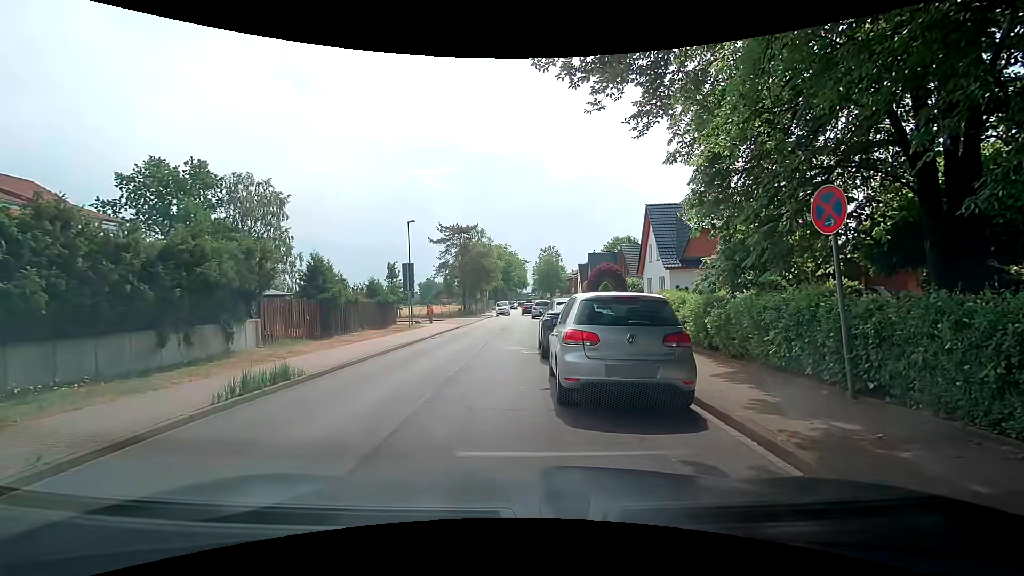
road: unclassified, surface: asphalt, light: Day
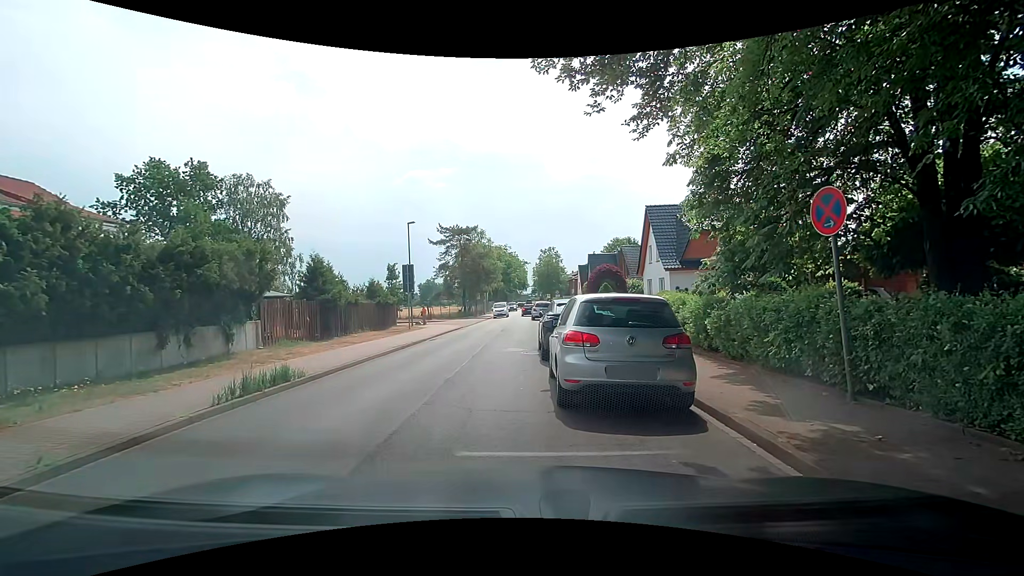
(0.0, +0.1) m; 0°
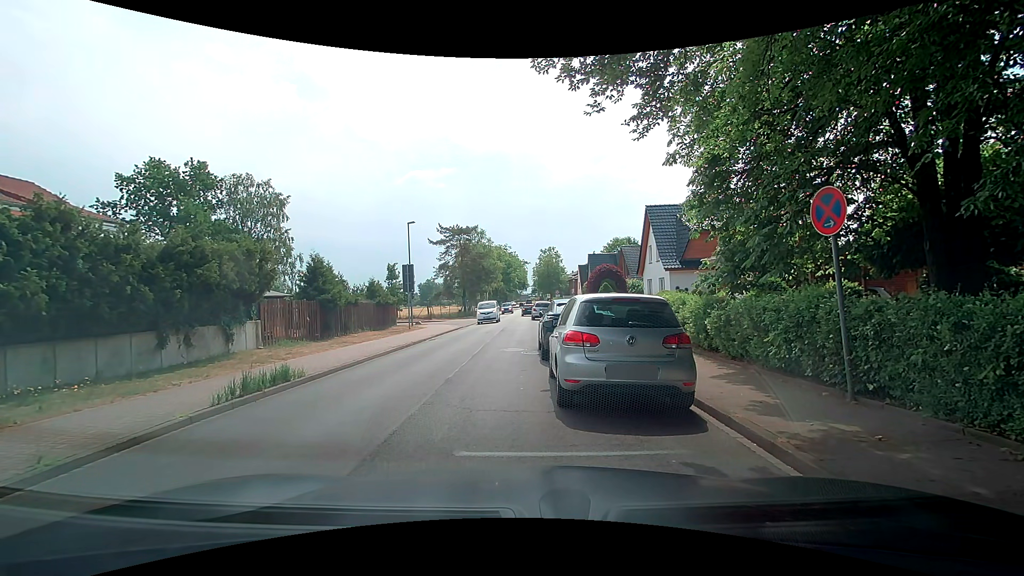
(0.0, +0.1) m; 0°
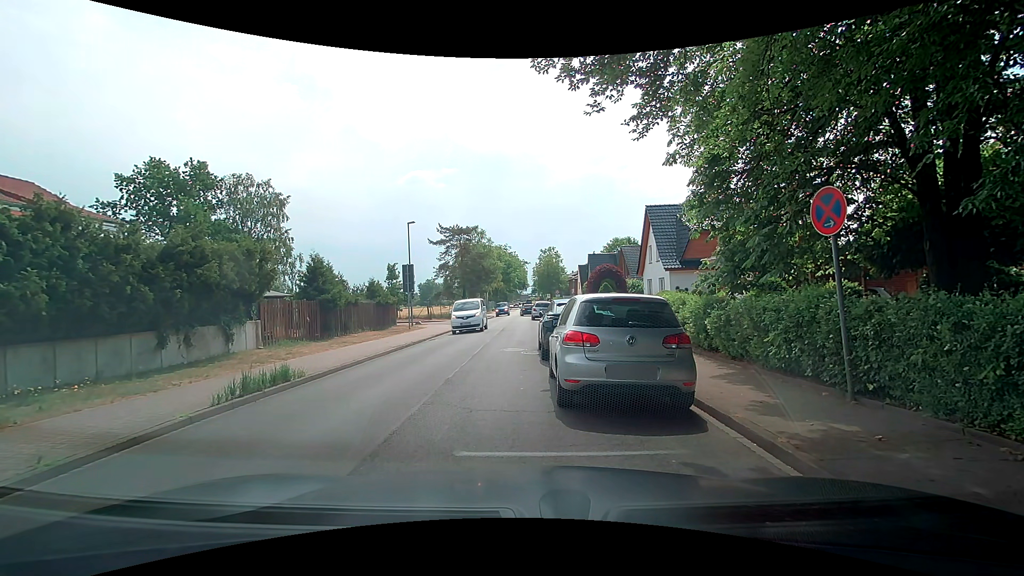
(0.0, 0.0) m; 0°
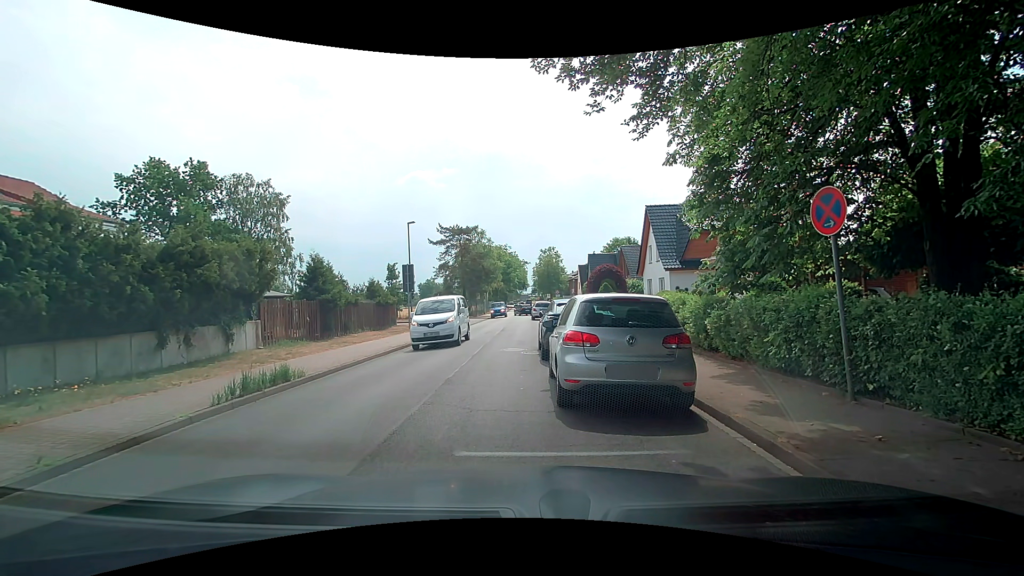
(0.0, 0.0) m; 0°
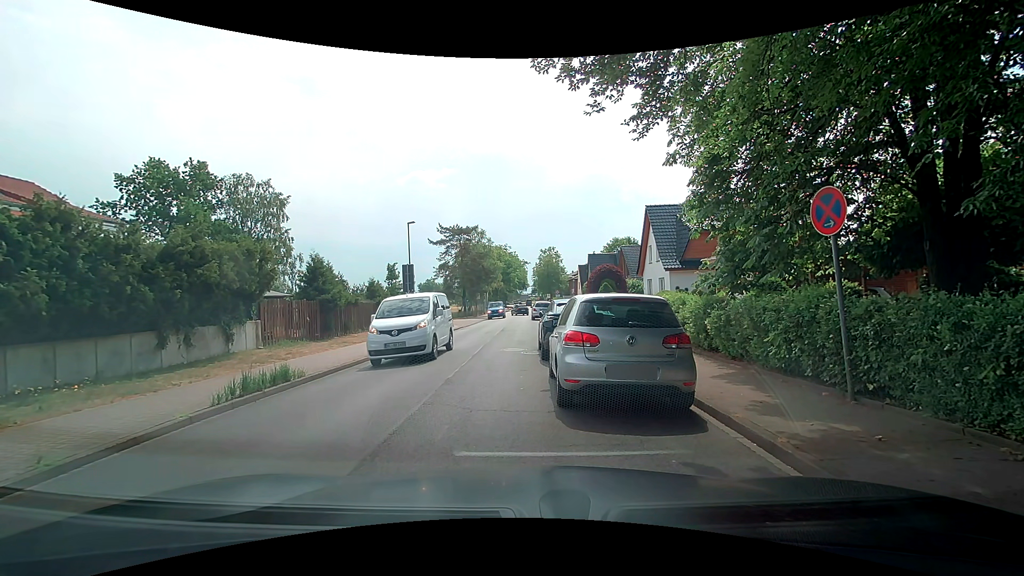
(0.0, 0.0) m; 0°
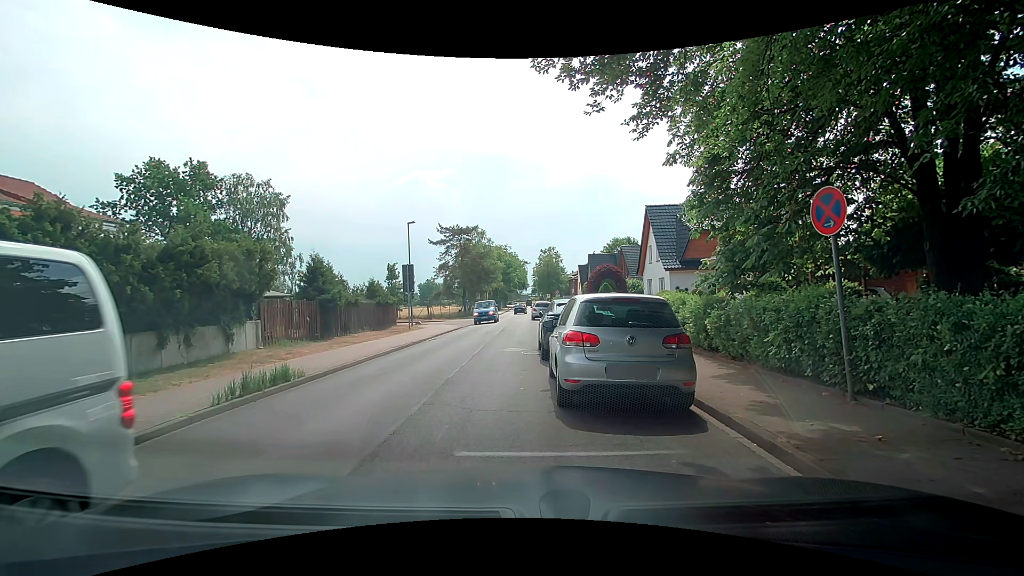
(0.0, 0.0) m; 0°
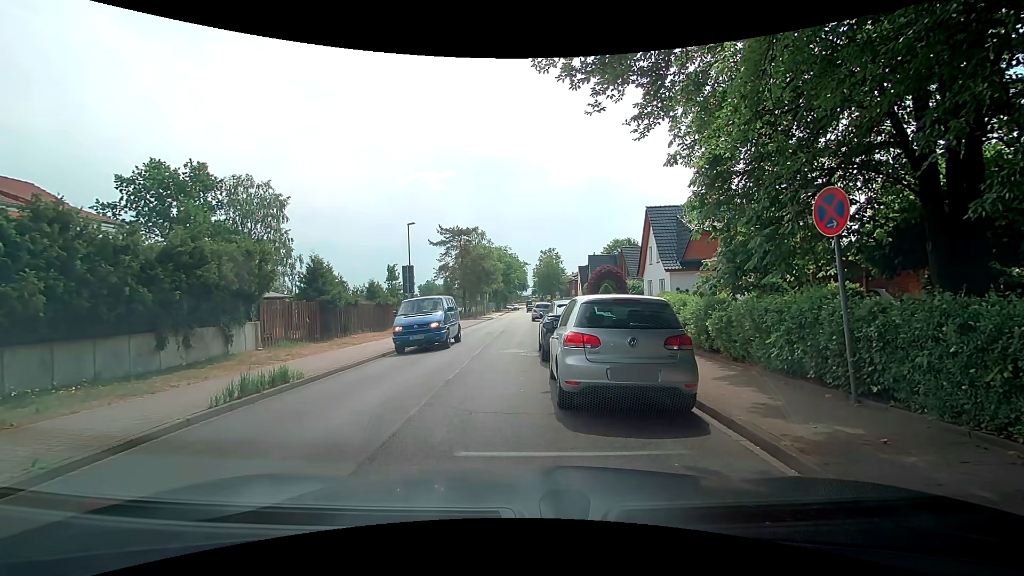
(0.0, 0.0) m; 0°
